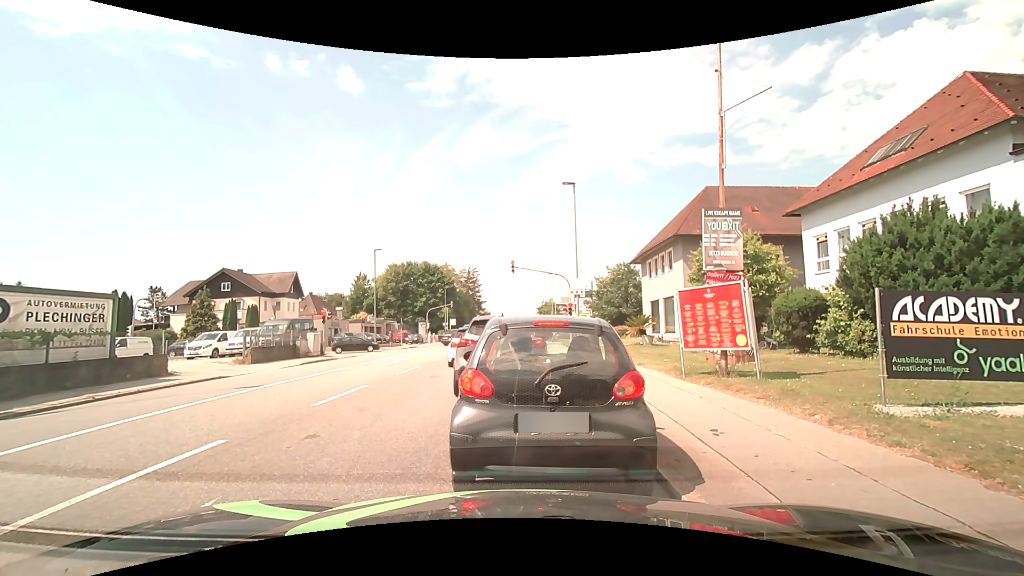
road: tertiary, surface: asphalt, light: Day
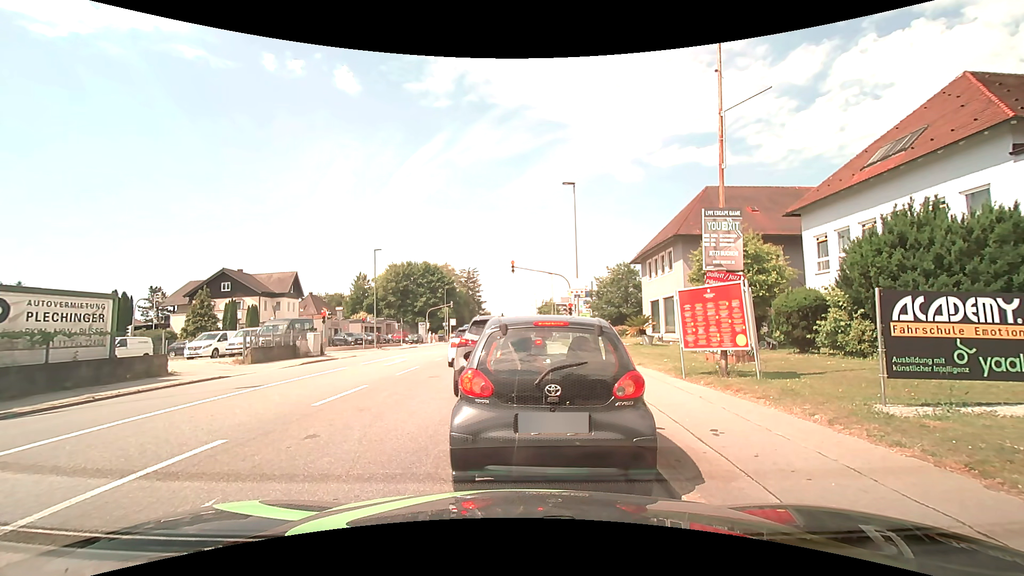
(0.0, 0.0) m; 0°
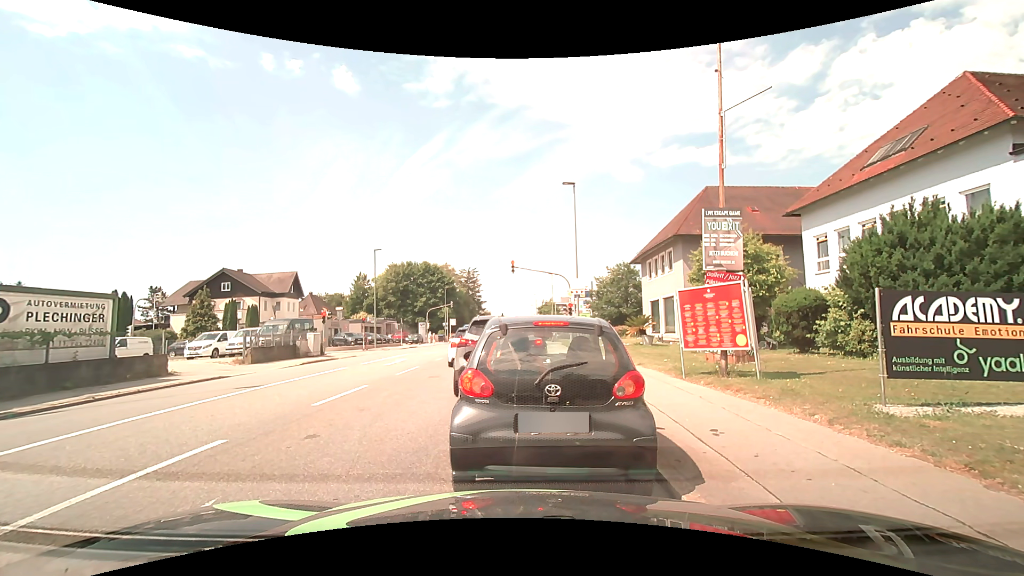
(0.0, 0.0) m; 0°
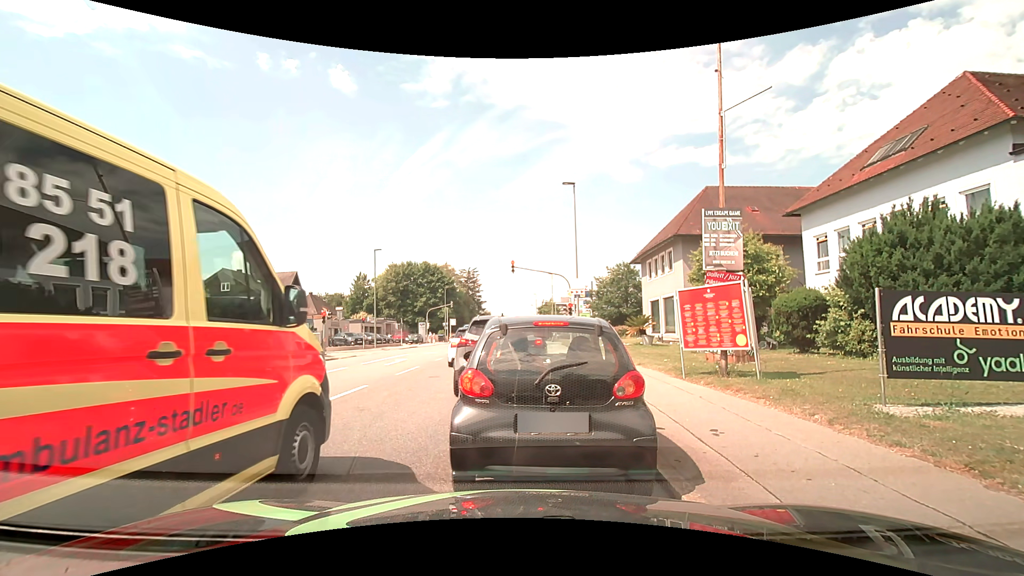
(0.0, 0.0) m; 0°
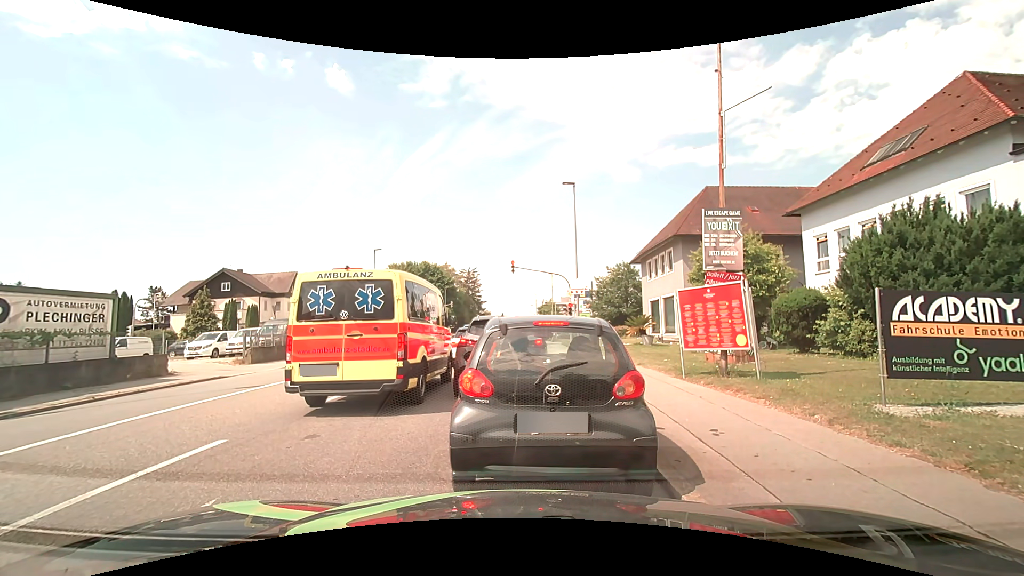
(0.0, 0.0) m; 0°
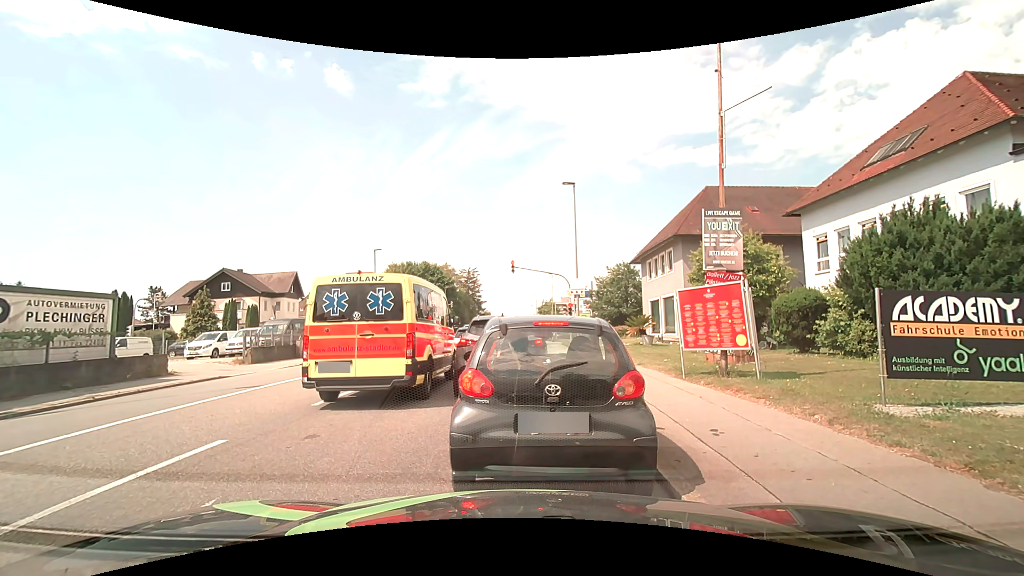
(0.0, 0.0) m; 0°
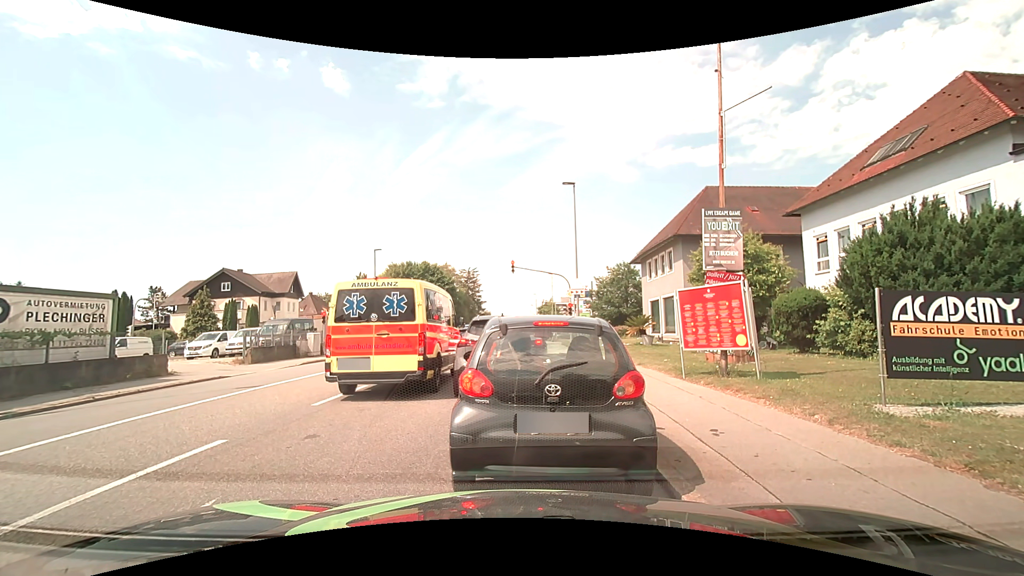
(0.0, 0.0) m; 0°
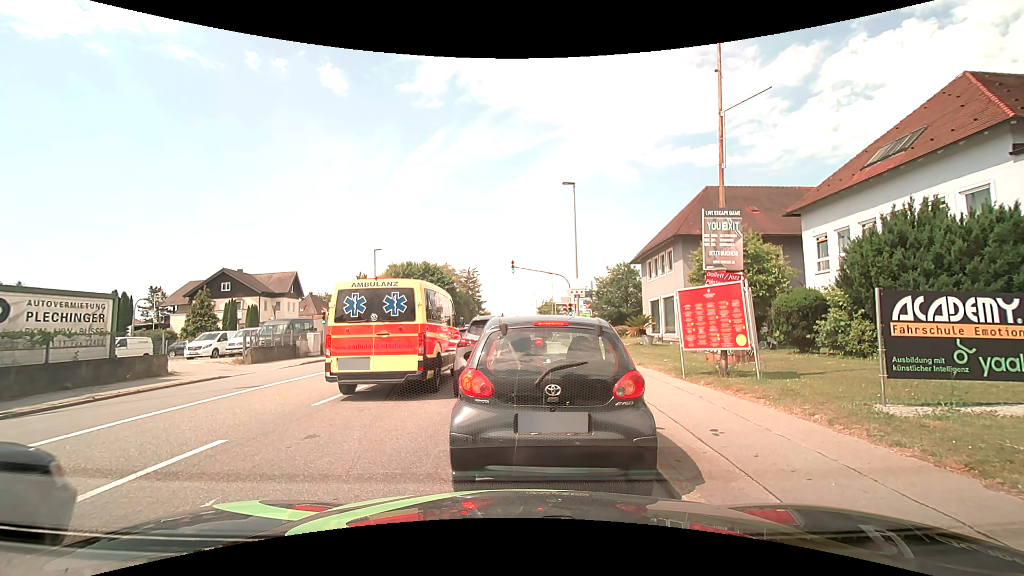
(0.0, 0.0) m; 0°
